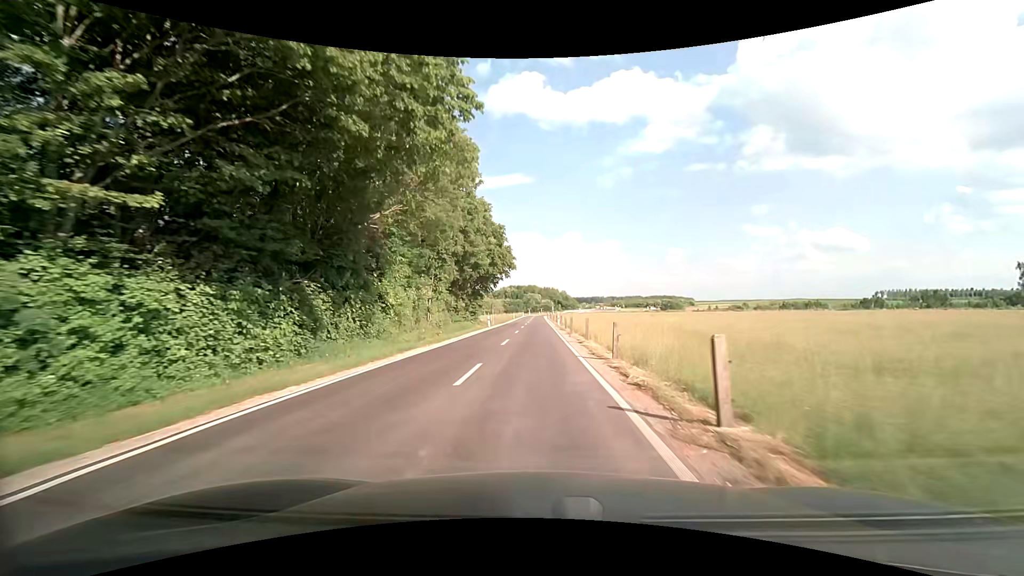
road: unclassified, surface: asphalt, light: Day
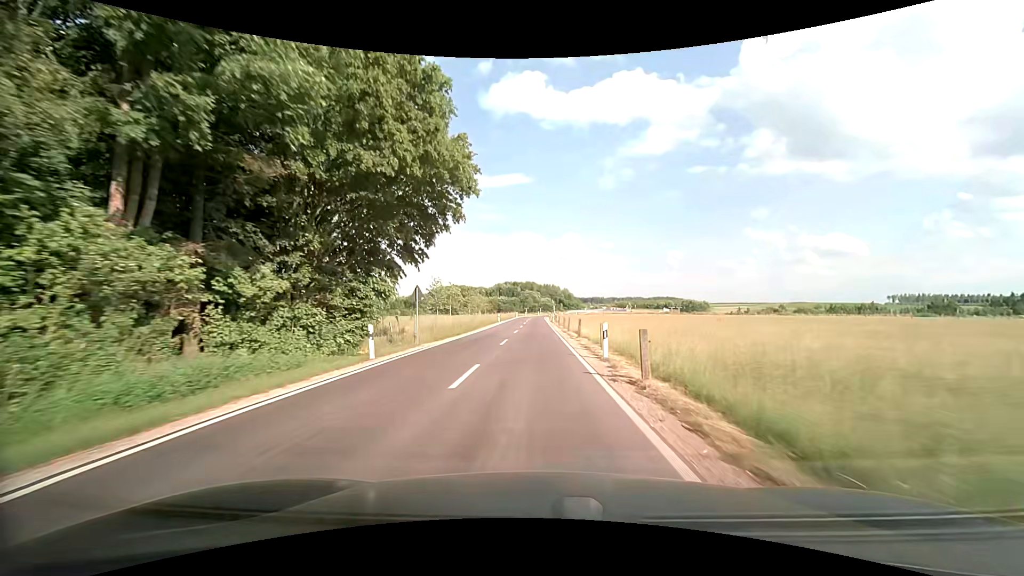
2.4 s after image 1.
(+0.1, +36.8) m; 0°
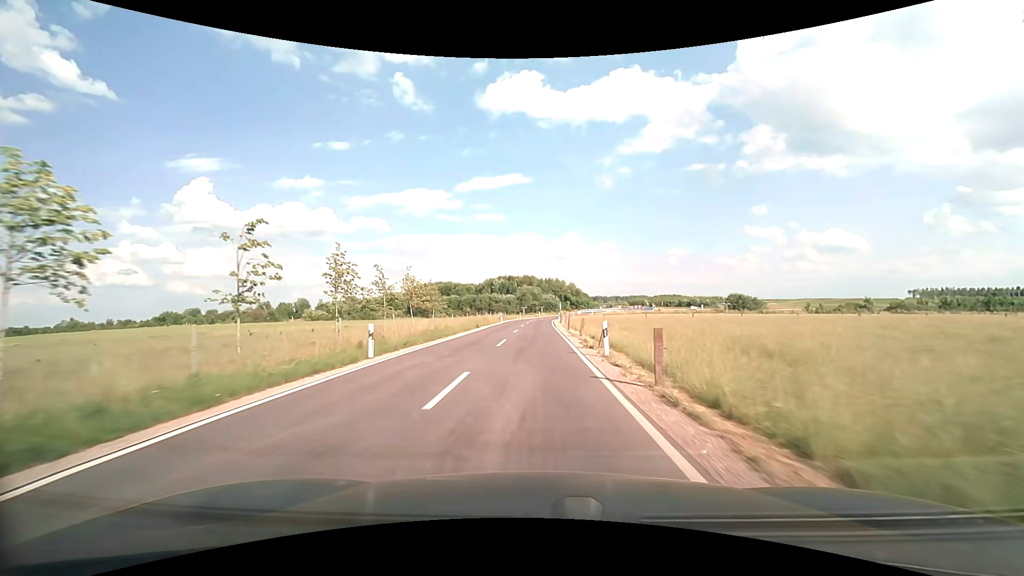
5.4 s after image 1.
(0.0, +50.4) m; 0°
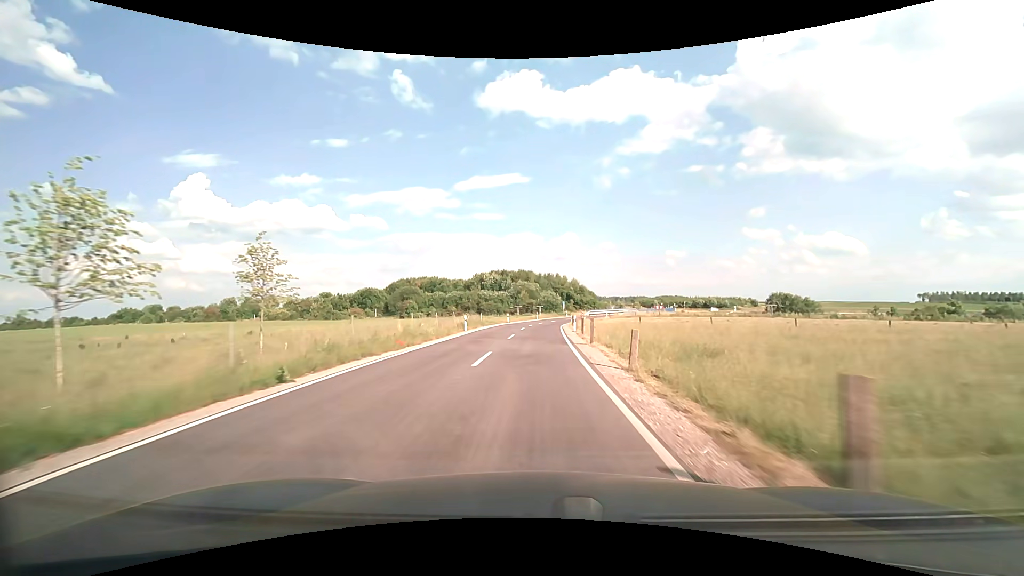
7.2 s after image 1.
(0.0, +30.8) m; 0°
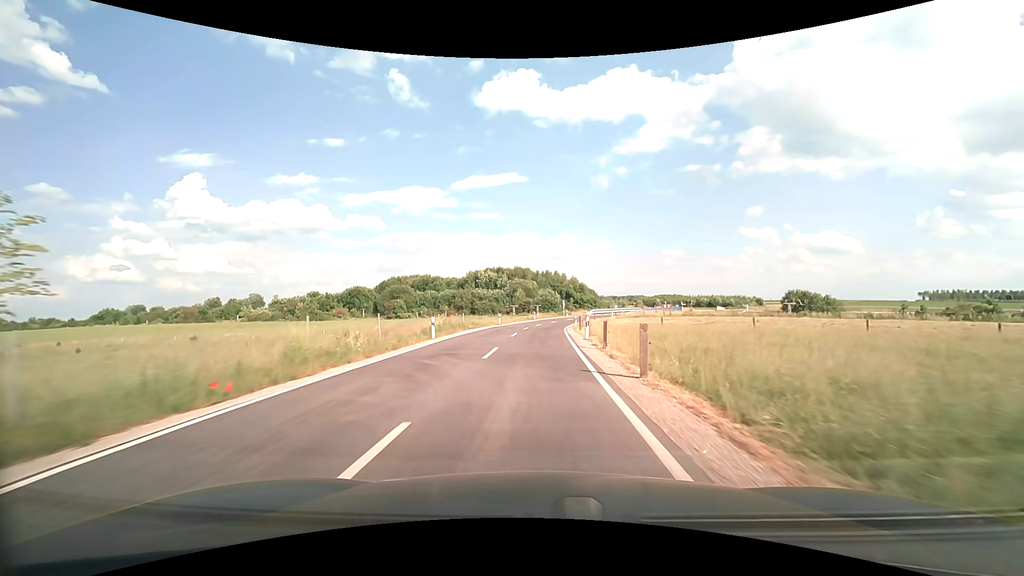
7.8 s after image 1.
(0.0, +10.1) m; 0°
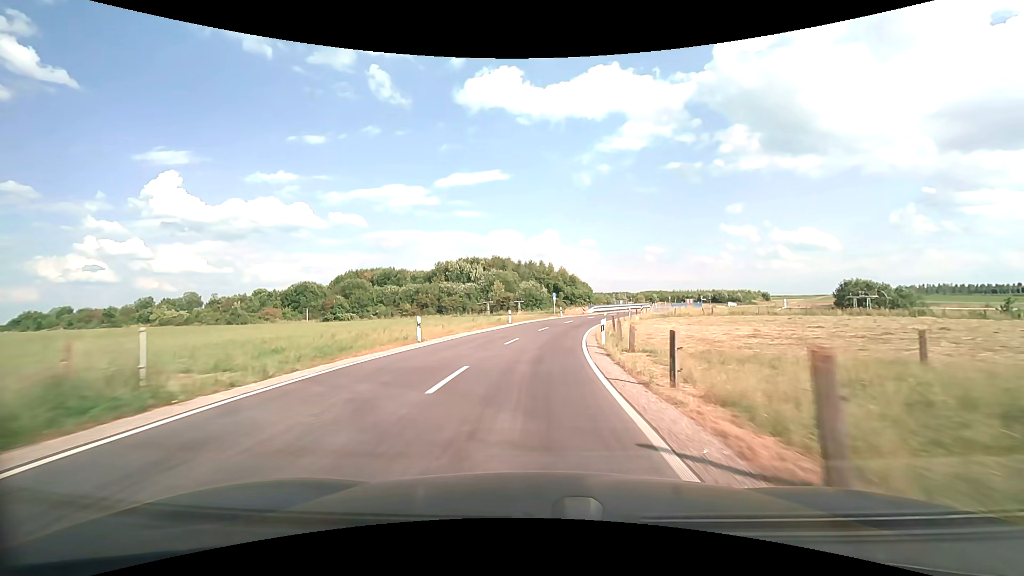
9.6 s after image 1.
(+0.4, +29.8) m; +2°
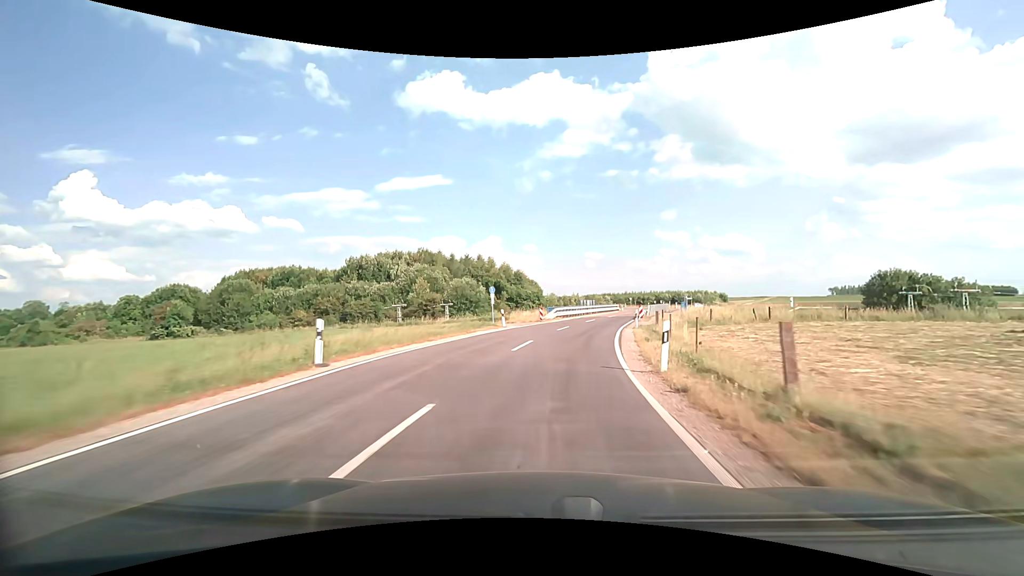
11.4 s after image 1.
(+1.2, +29.2) m; +6°
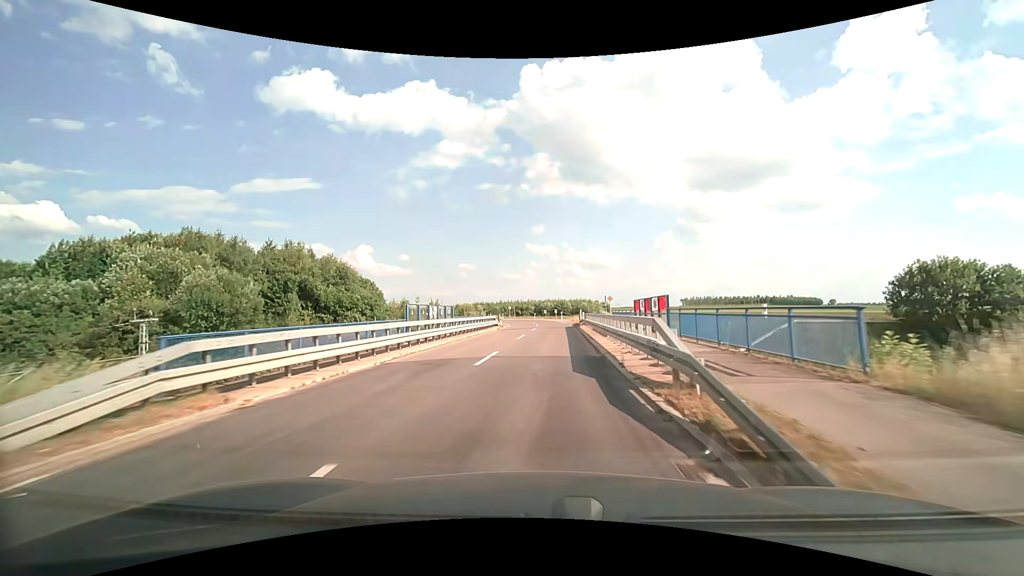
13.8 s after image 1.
(+5.1, +38.0) m; +14°
(0, +10) (0, +20) (+1, +30) (+1, +40) (+2, +50) (+2, +60) (+1, +70) (-1, +80) (-3, +90) (-6, +99) m
